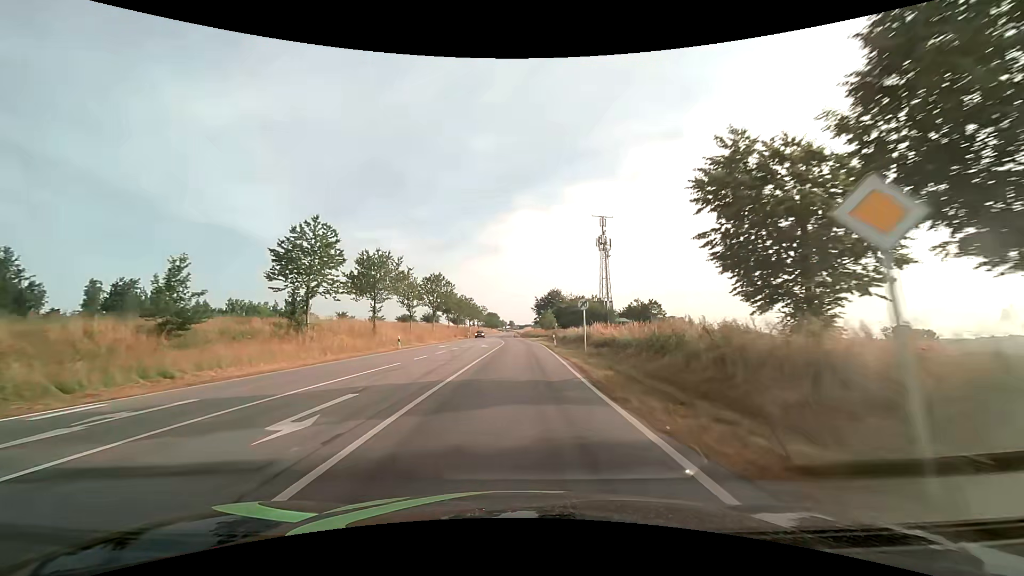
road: secondary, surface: asphalt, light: Day
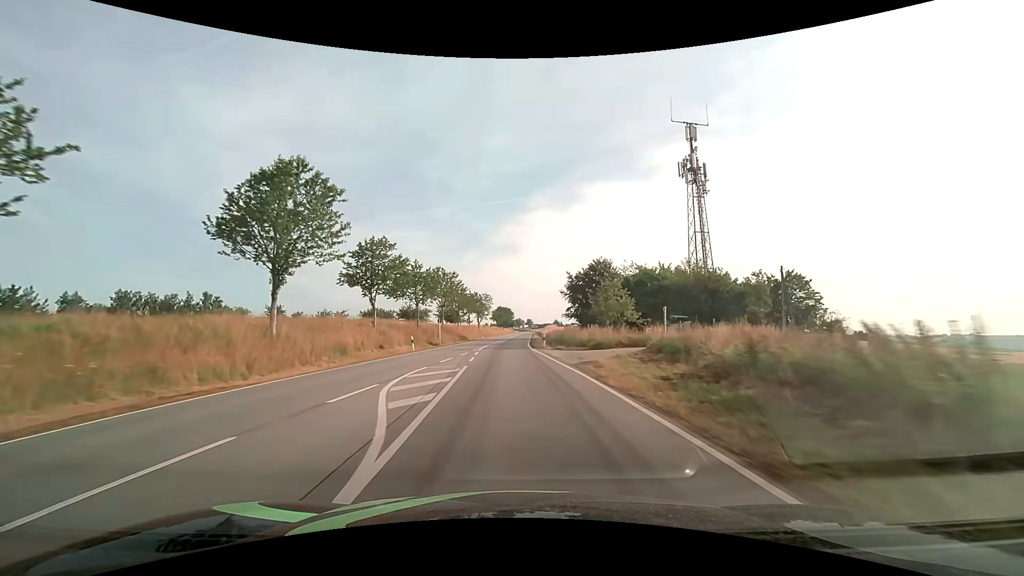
(-0.1, +57.1) m; -2°
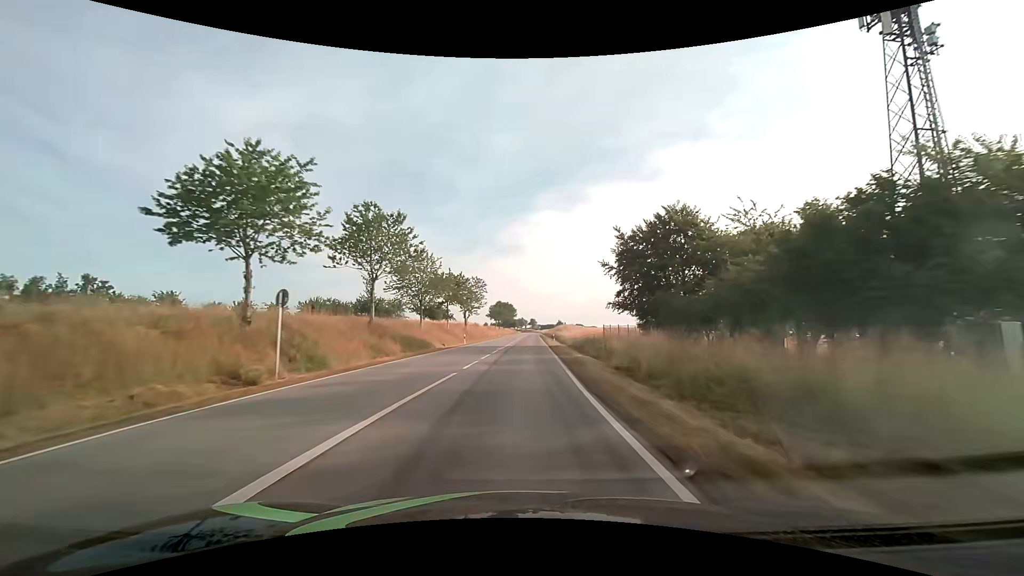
(-0.5, +36.3) m; 0°
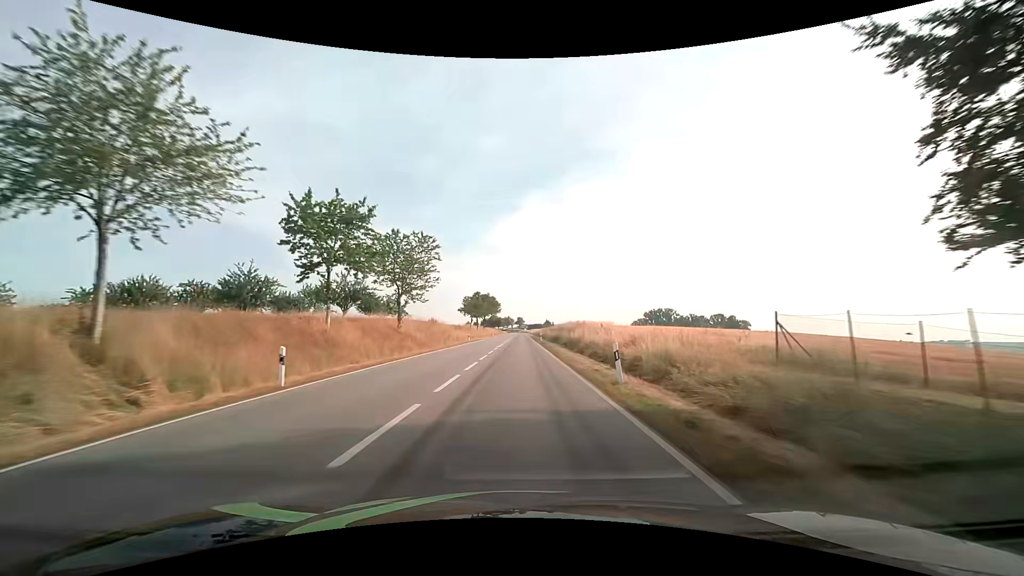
(+0.5, +36.9) m; +1°
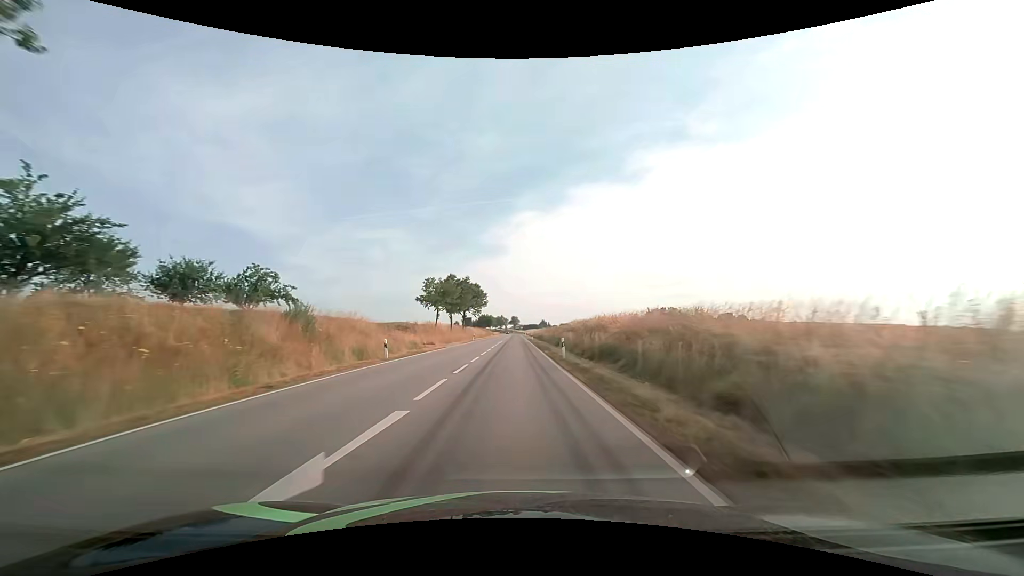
(+0.3, +37.3) m; +1°
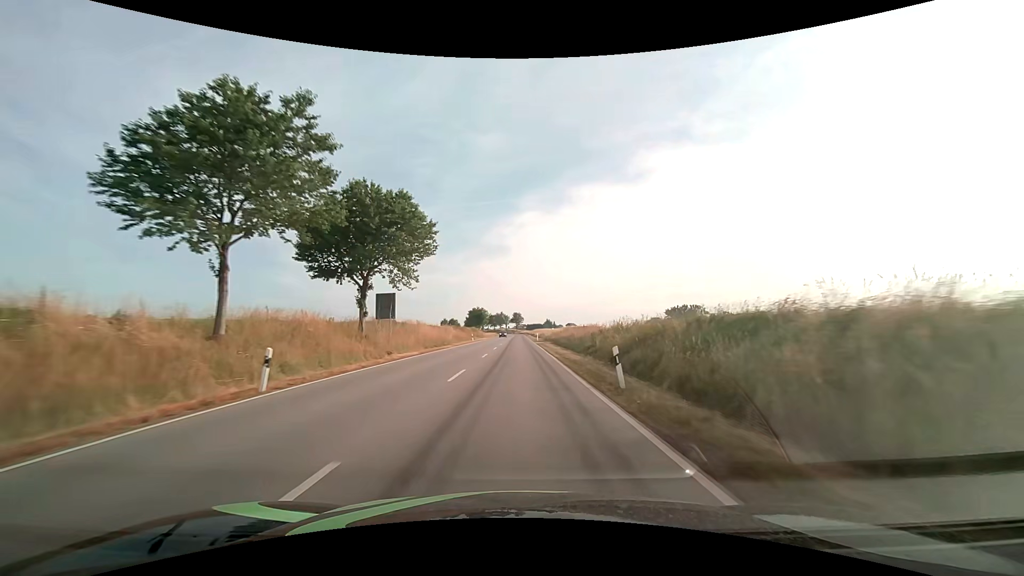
(-0.4, +63.4) m; -1°
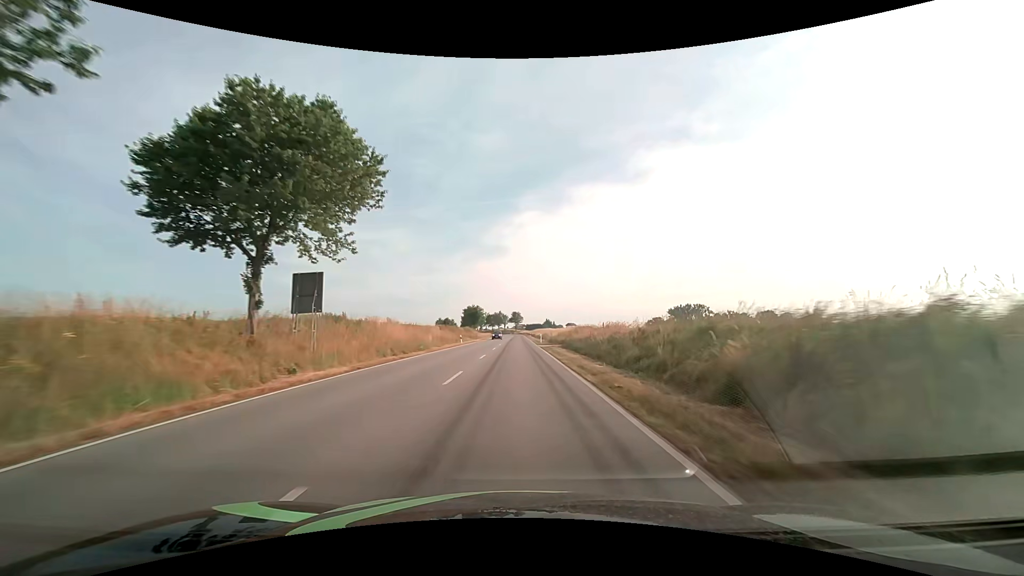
(0.0, +13.0) m; 0°
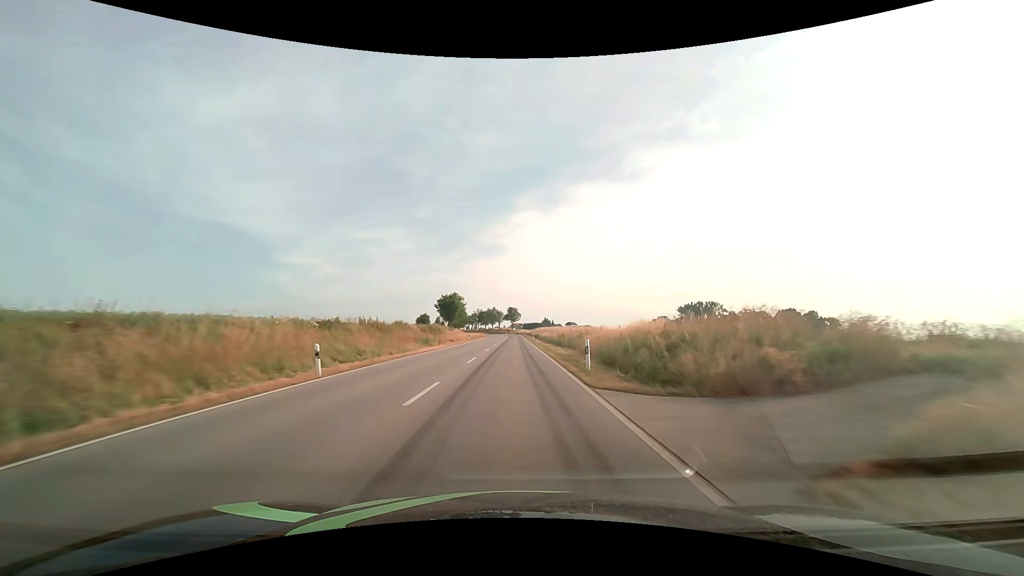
(+0.1, +39.8) m; 0°
(0, +10) (0, +20) (0, +30) (0, +40) (0, +50) (0, +60) (0, +70) (0, +80) (0, +90) (0, +100) m
